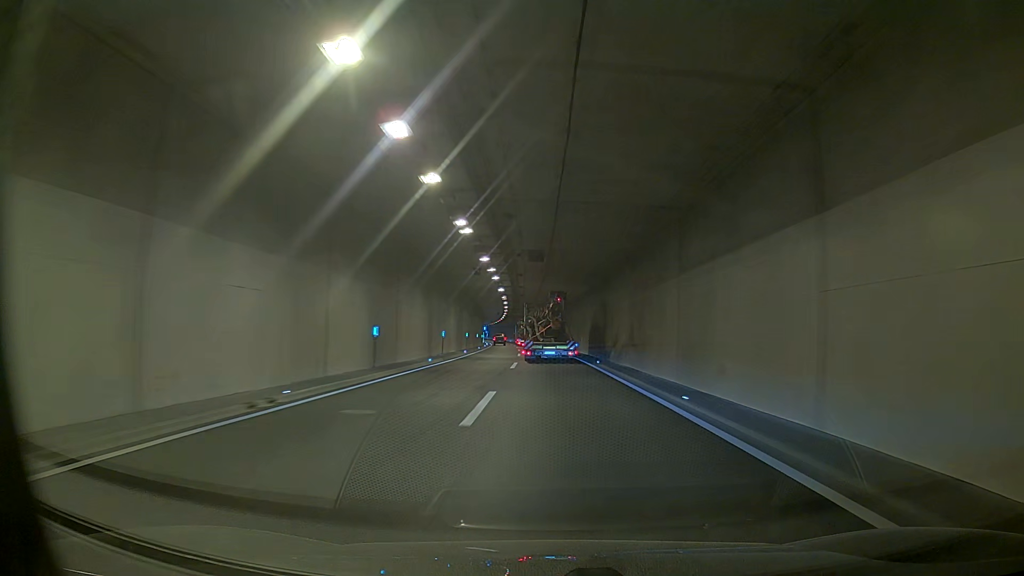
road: motorway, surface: asphalt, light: Day
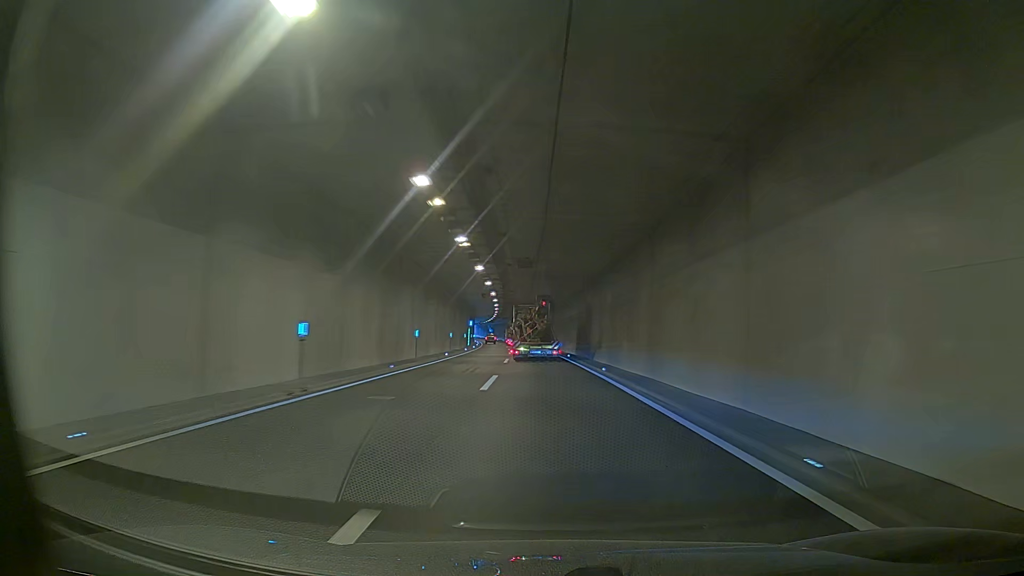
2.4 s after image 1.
(0.0, +47.8) m; 0°
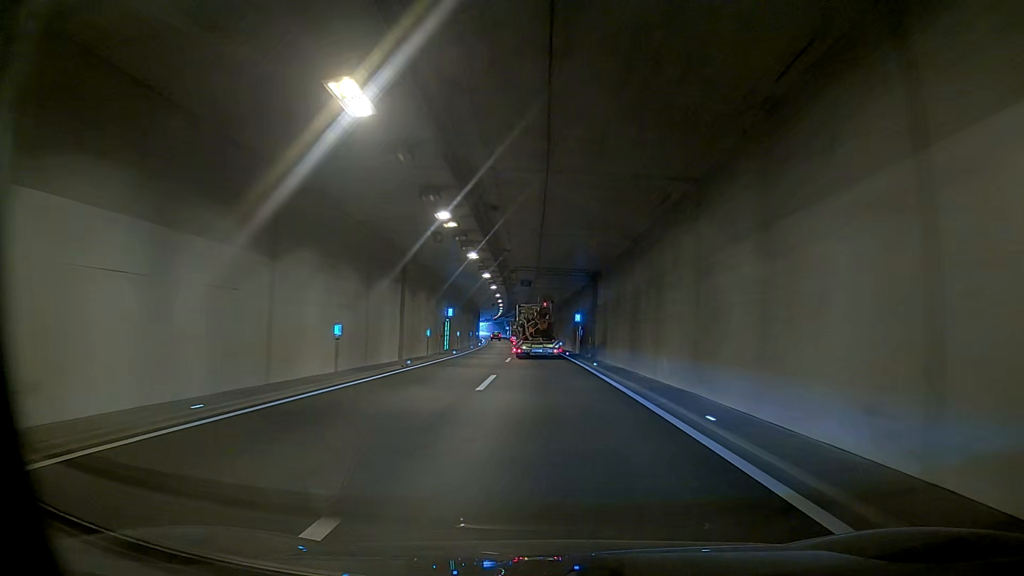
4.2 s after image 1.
(0.0, +36.8) m; 0°
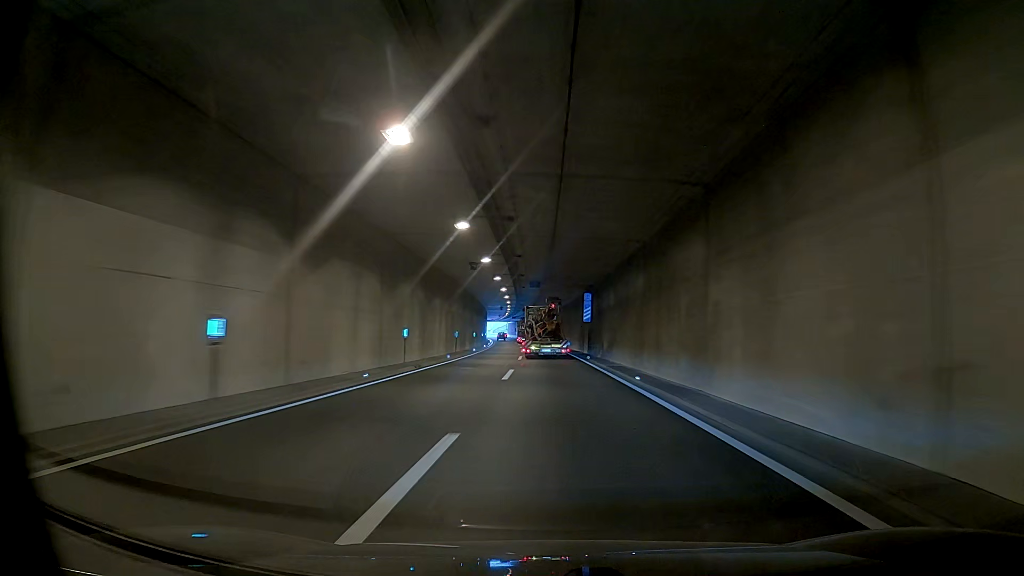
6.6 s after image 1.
(0.0, +50.2) m; 0°
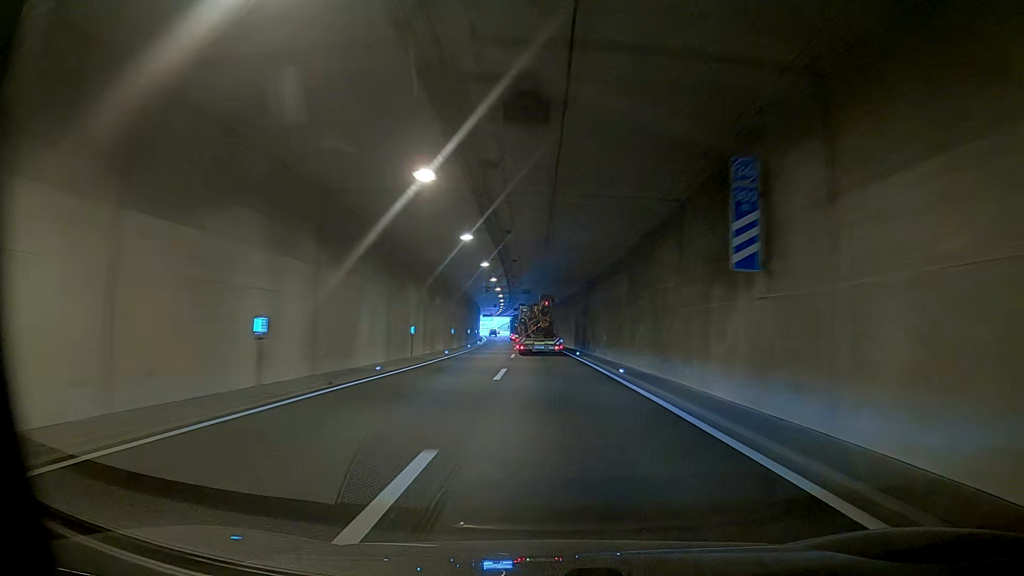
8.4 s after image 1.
(0.0, +37.9) m; 0°
